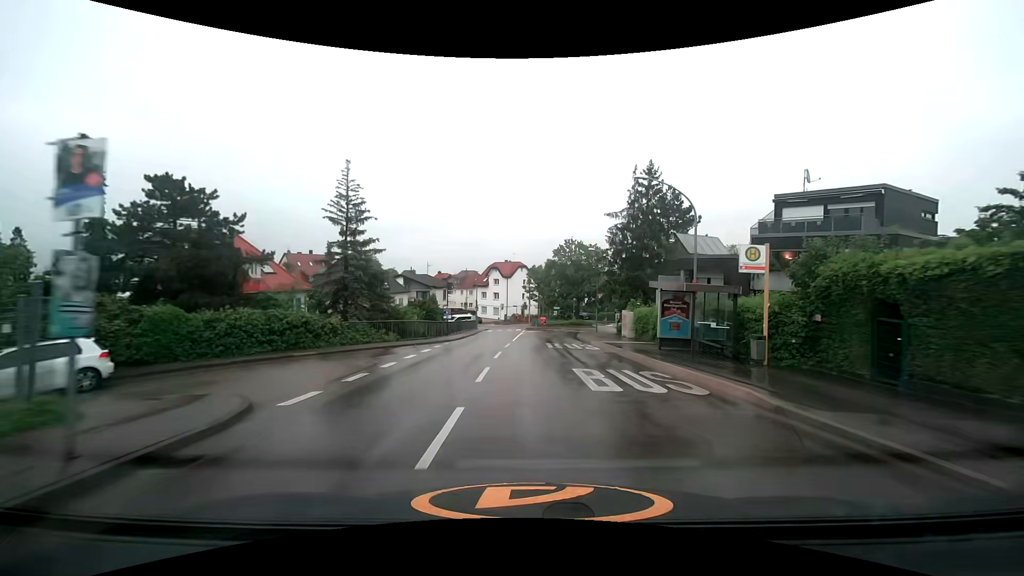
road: tertiary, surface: asphalt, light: Day
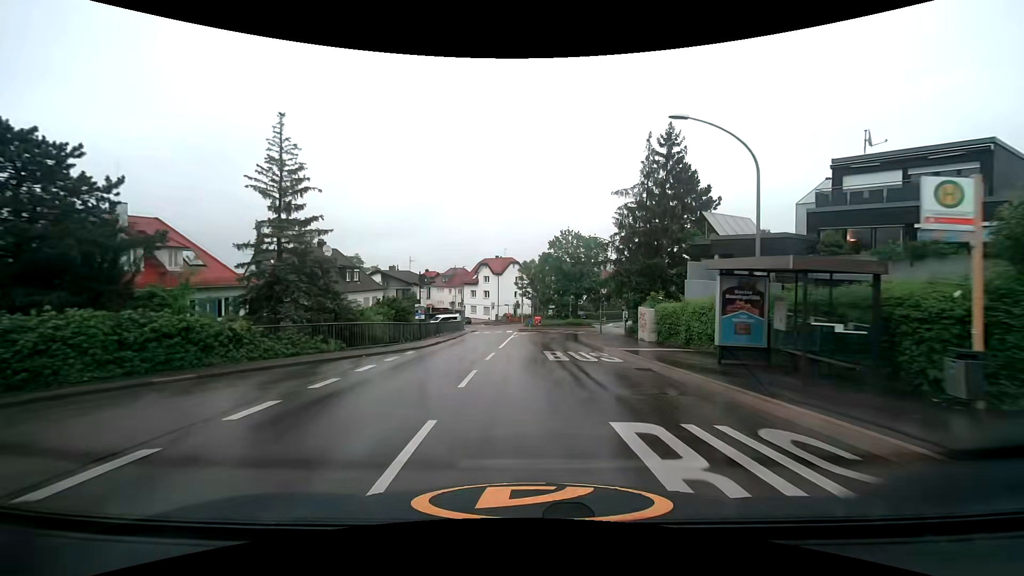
(0.0, +7.0) m; +1°
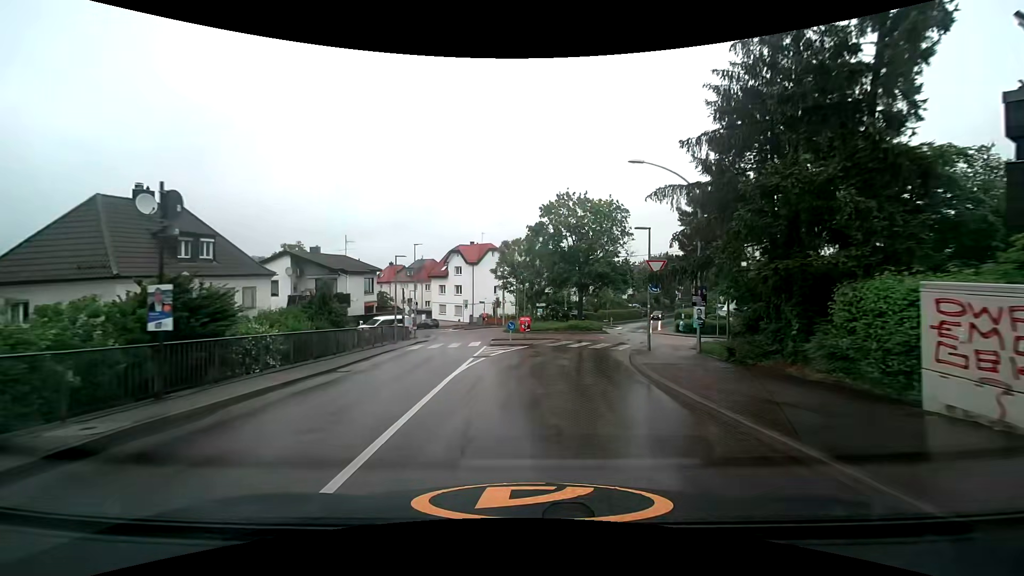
(+0.2, +19.8) m; +2°
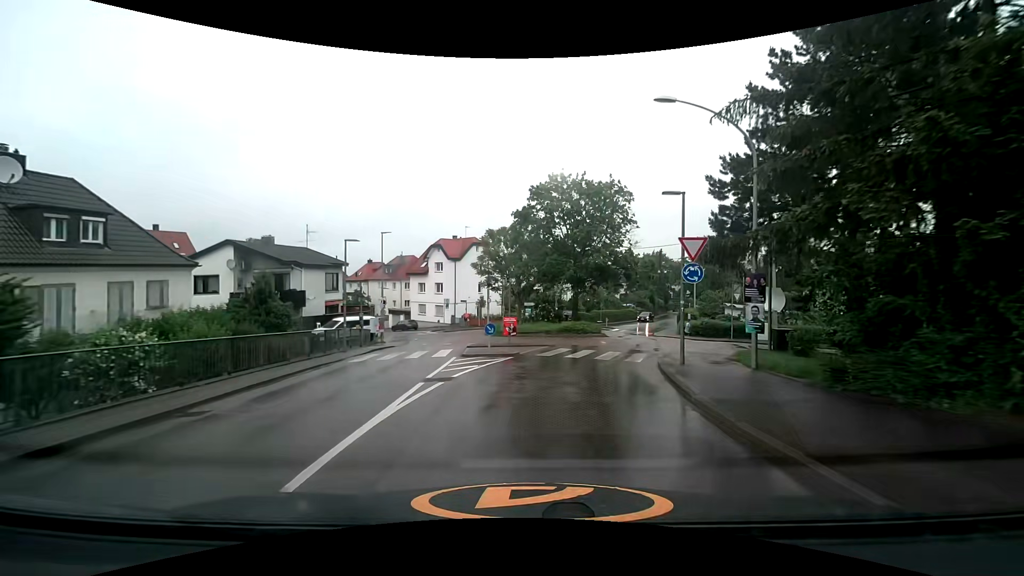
(0.0, +6.0) m; 0°
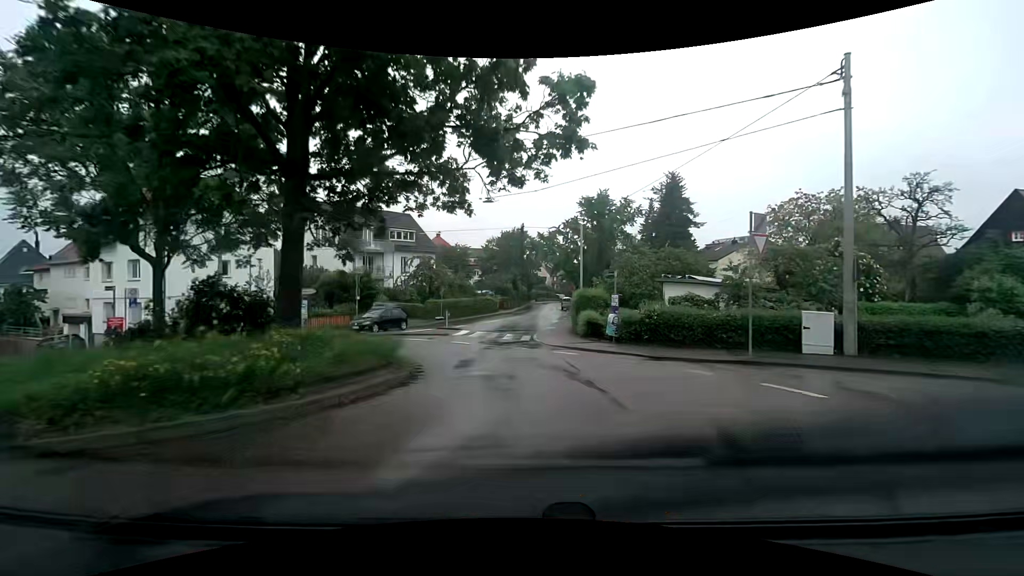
(+4.9, +26.3) m; +17°
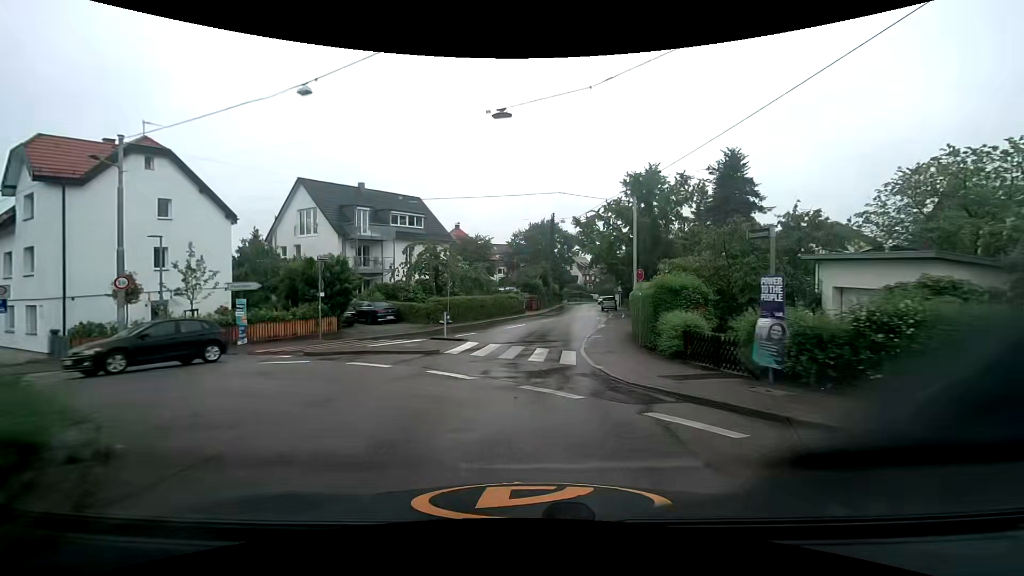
(-0.2, +10.9) m; -3°
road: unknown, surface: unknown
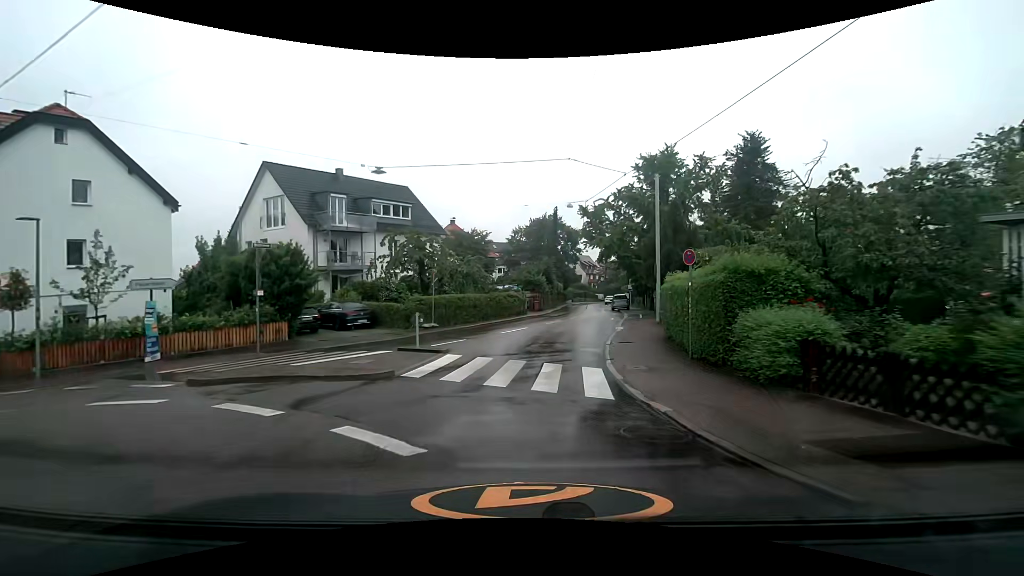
(0.0, +5.7) m; 0°
